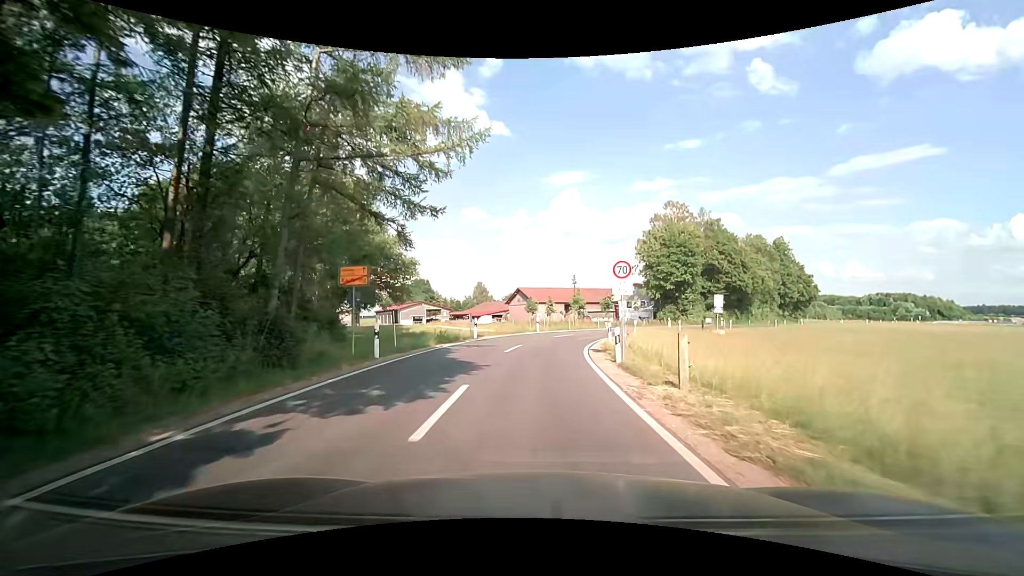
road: unclassified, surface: asphalt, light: Day
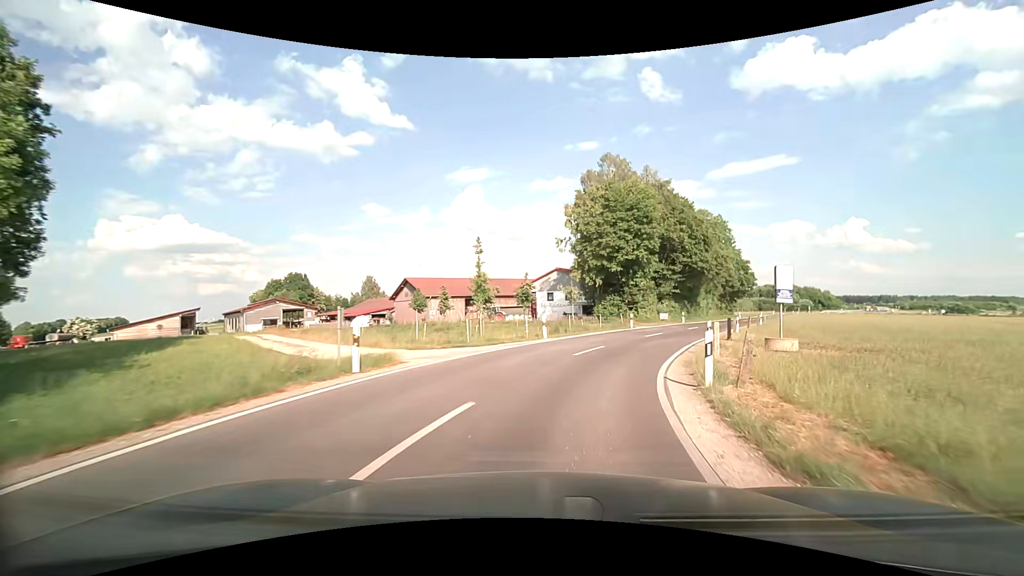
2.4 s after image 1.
(+1.3, +26.2) m; +10°
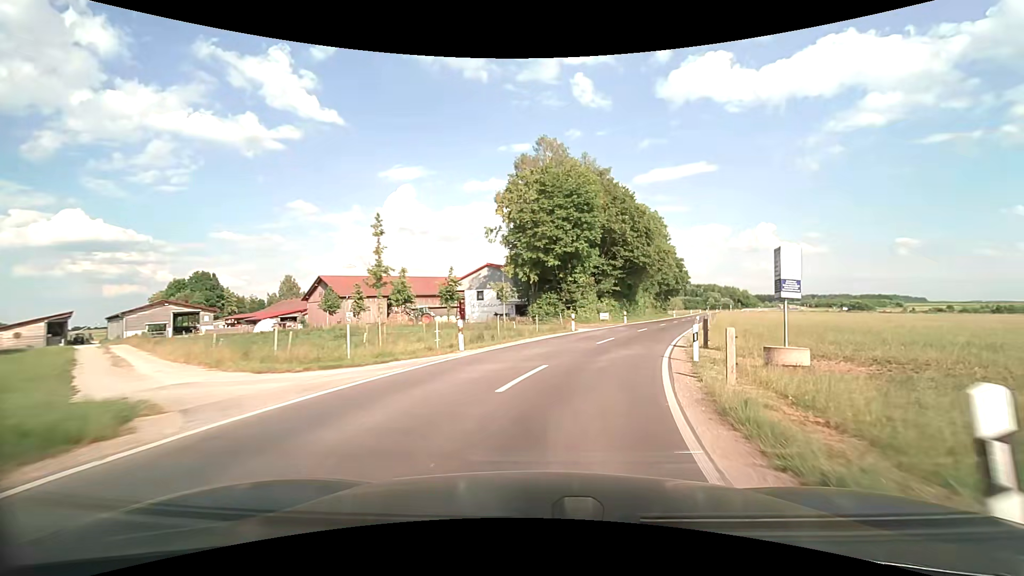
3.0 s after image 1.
(+0.5, +7.0) m; +8°
(+1, +10) (+3, +20) (+7, +29) (+10, +38) (+14, +48) (+17, +57) (+21, +67) (+24, +76) (+28, +85) (+31, +95) m
